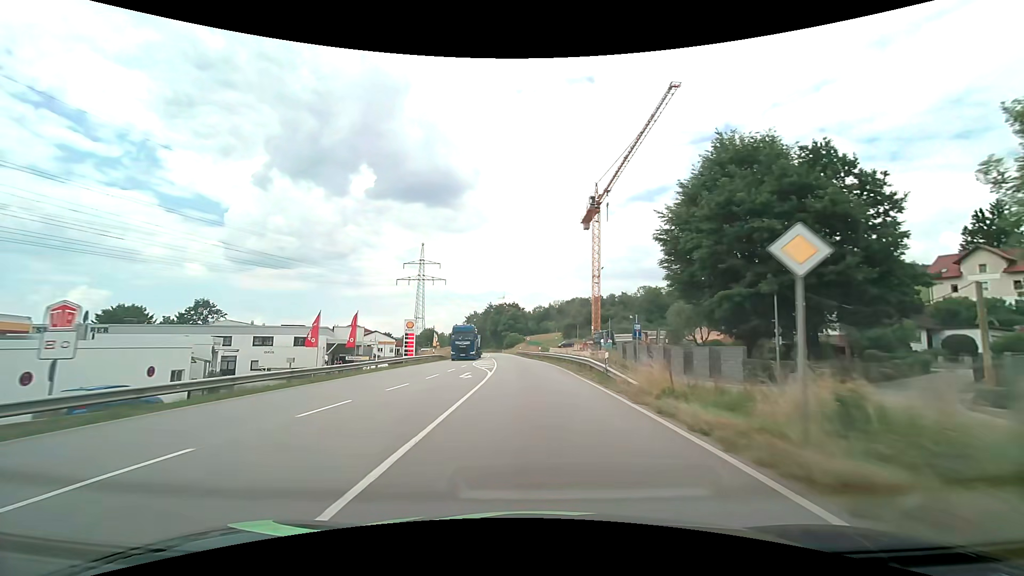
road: primary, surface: asphalt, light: Day
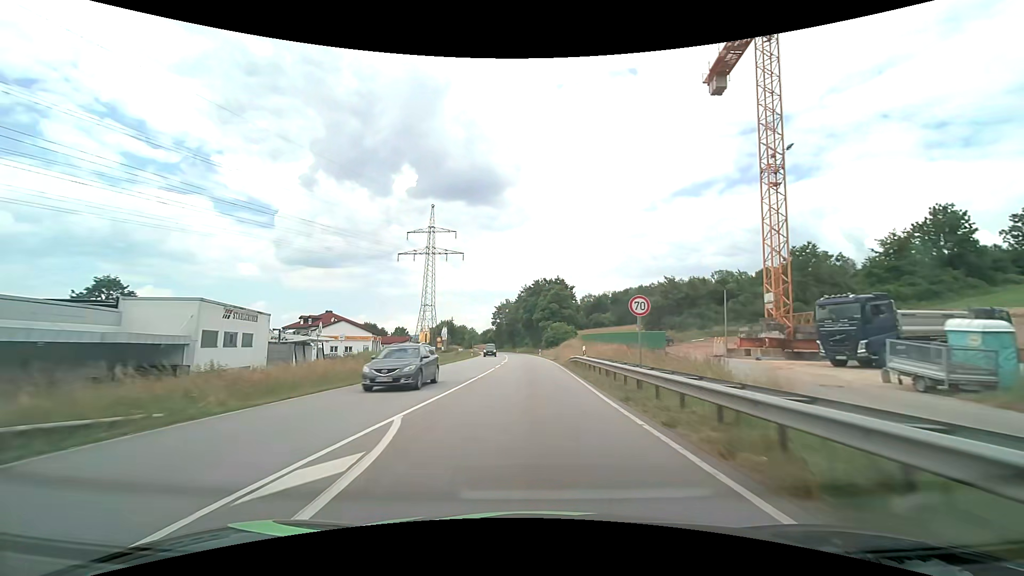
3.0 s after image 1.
(-2.2, +54.0) m; -5°
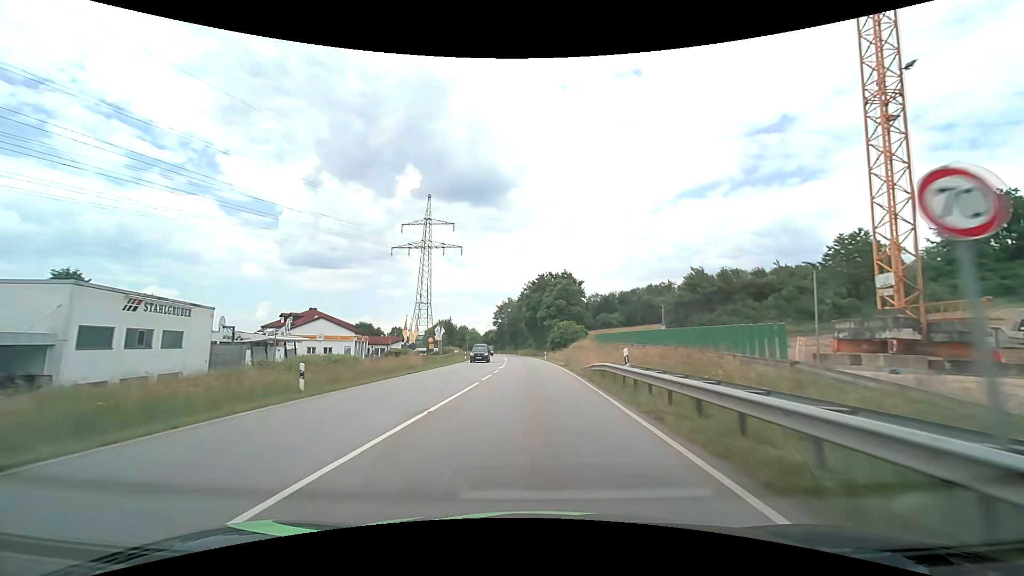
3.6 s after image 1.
(-0.1, +10.8) m; -1°
